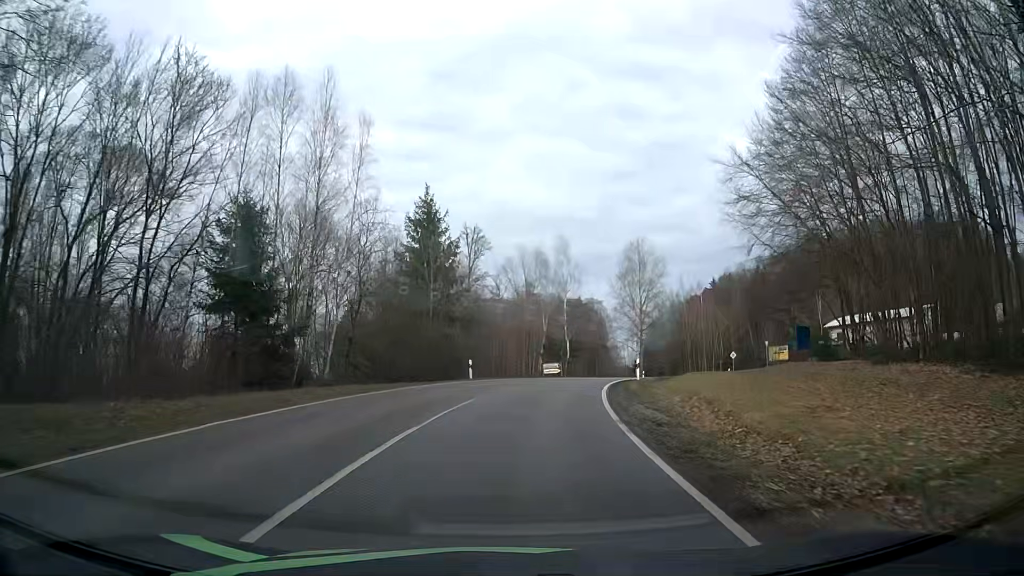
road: tertiary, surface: asphalt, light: Day
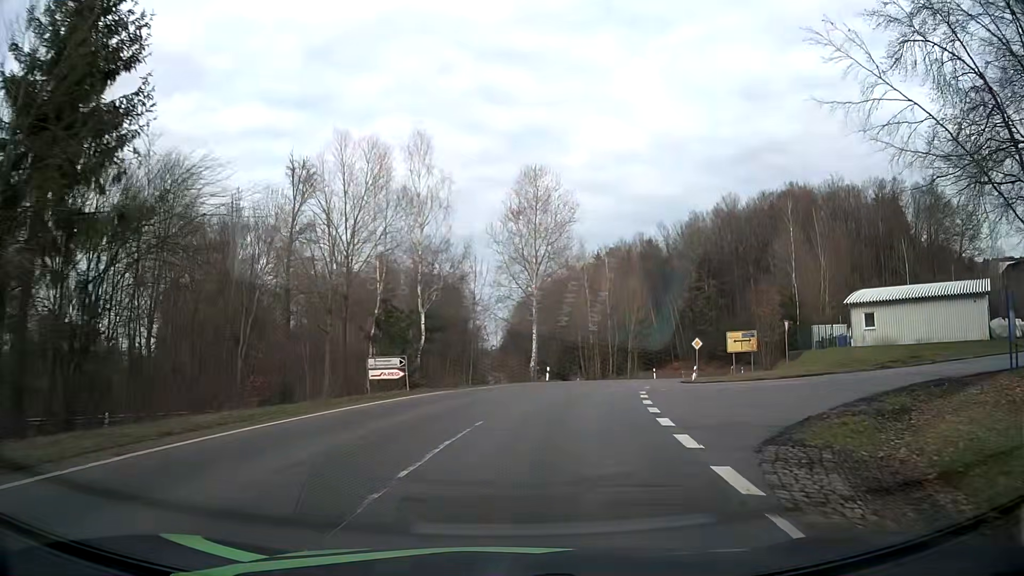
(+2.8, +29.9) m; +12°
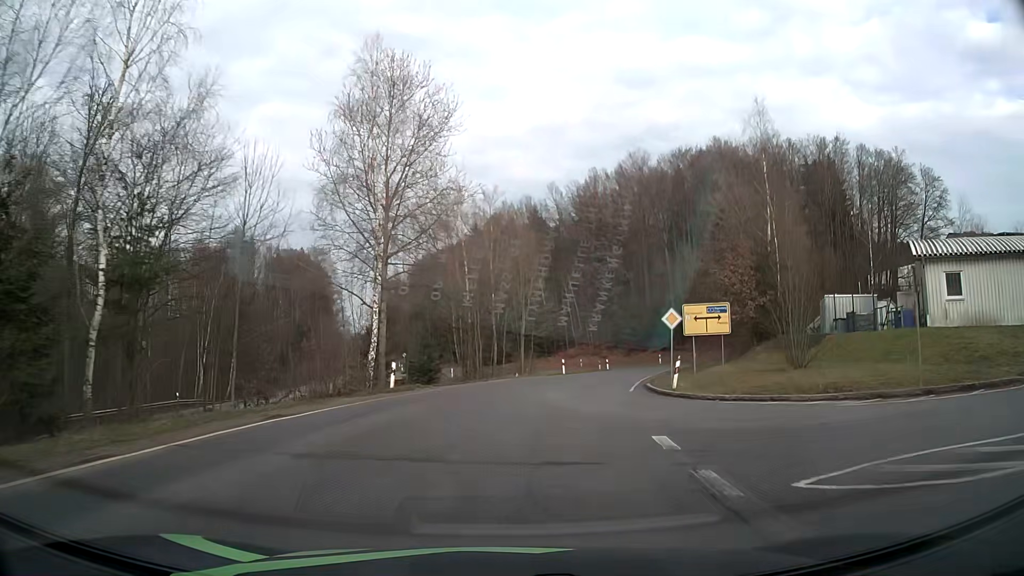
(+2.2, +21.5) m; +11°
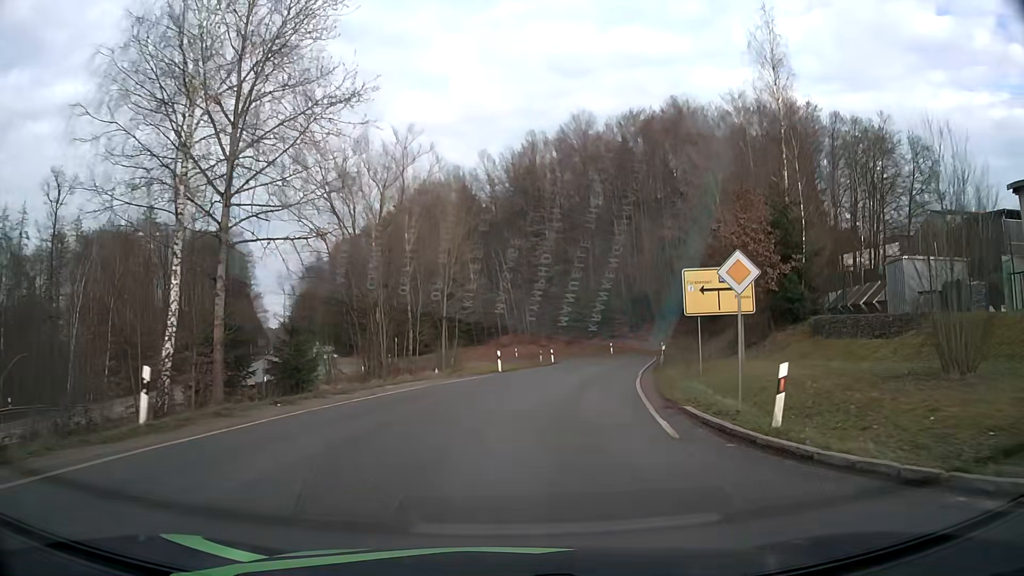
(+0.7, +13.5) m; +6°
(+1, +10) (+2, +20) (+4, +30) (+6, +39) (+9, +49) (+10, +59) (+8, +69) (+2, +77) (-6, +82) (-16, +86) m
